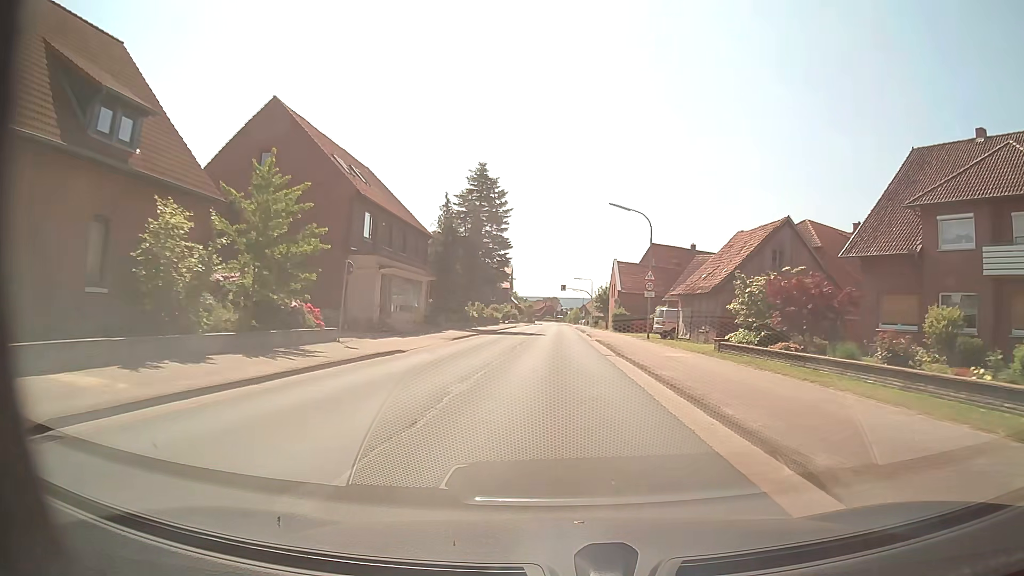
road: secondary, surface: asphalt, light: Day
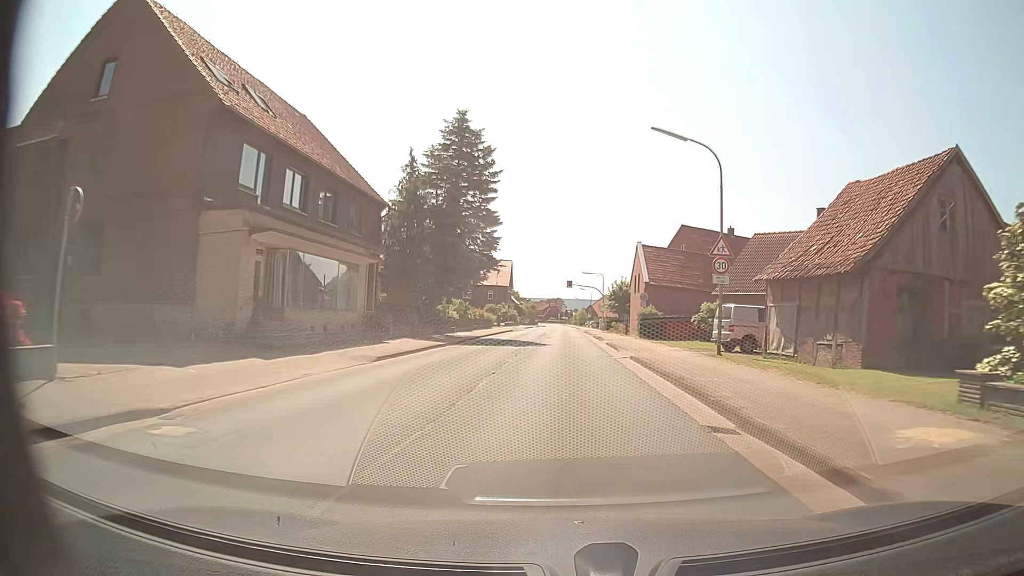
(-0.1, +16.0) m; 0°
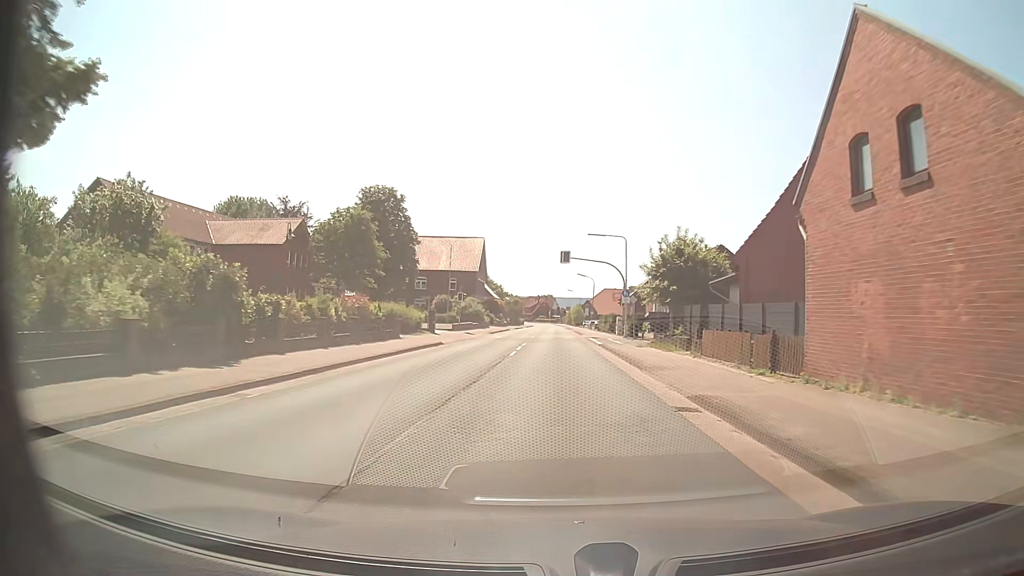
(+0.5, +39.9) m; +1°
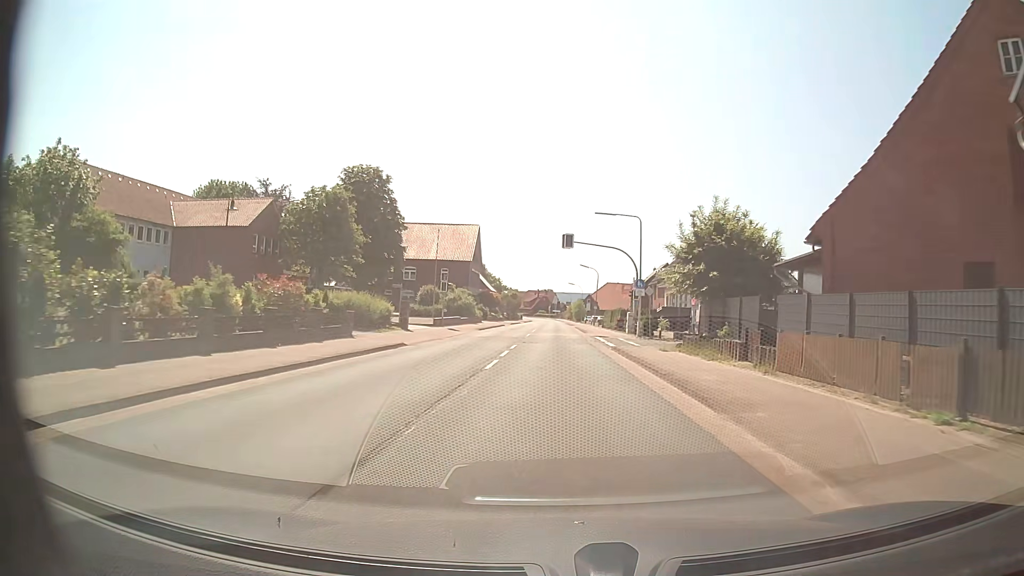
(0.0, +8.2) m; -1°
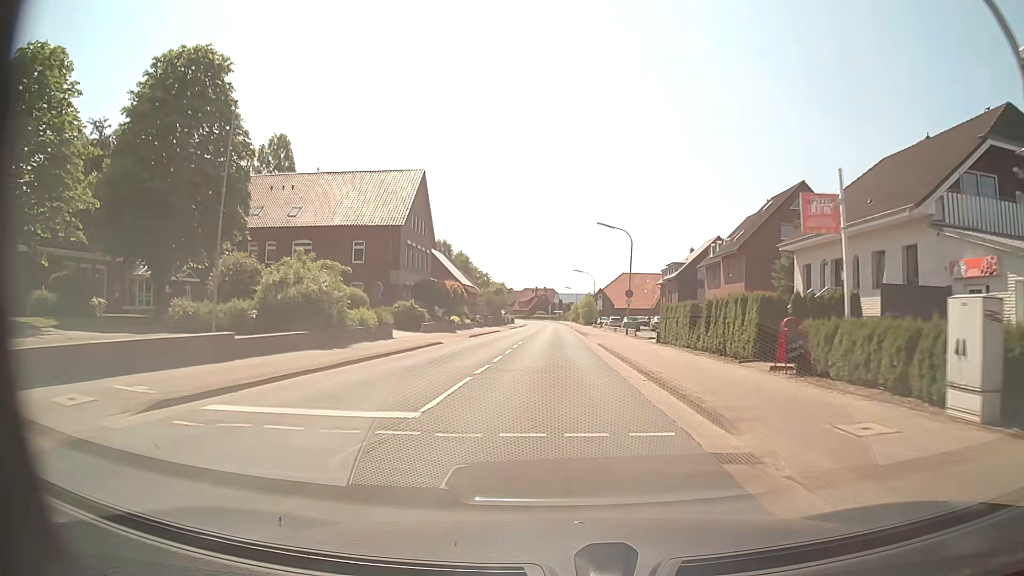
(+0.4, +40.6) m; 0°
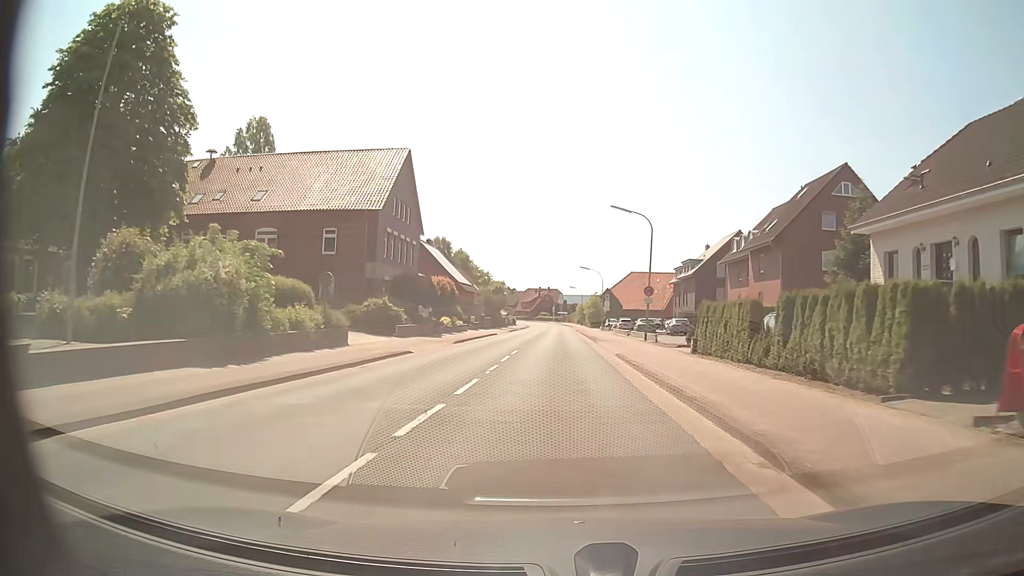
(0.0, +8.1) m; 0°
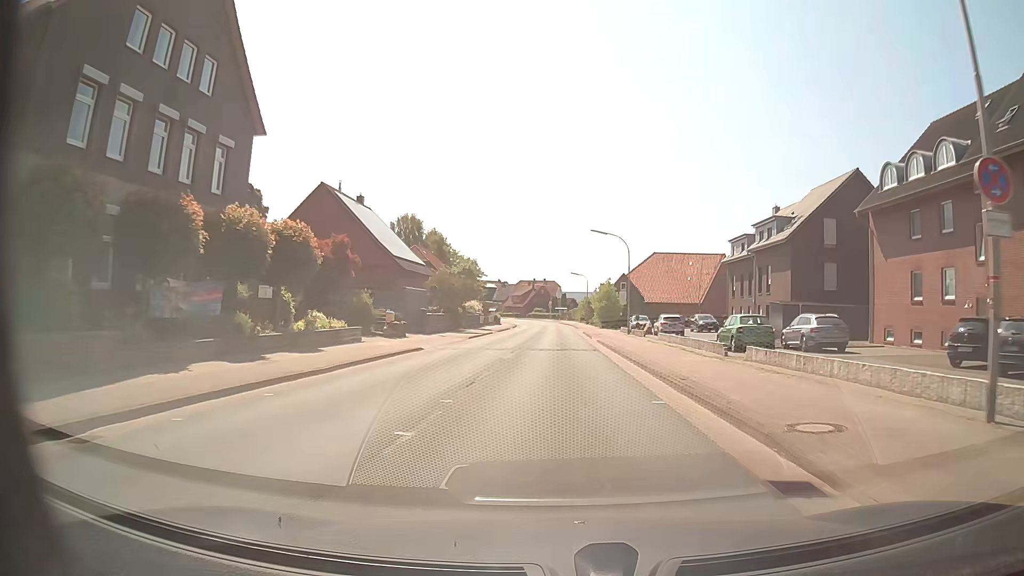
(0.0, +32.6) m; 0°
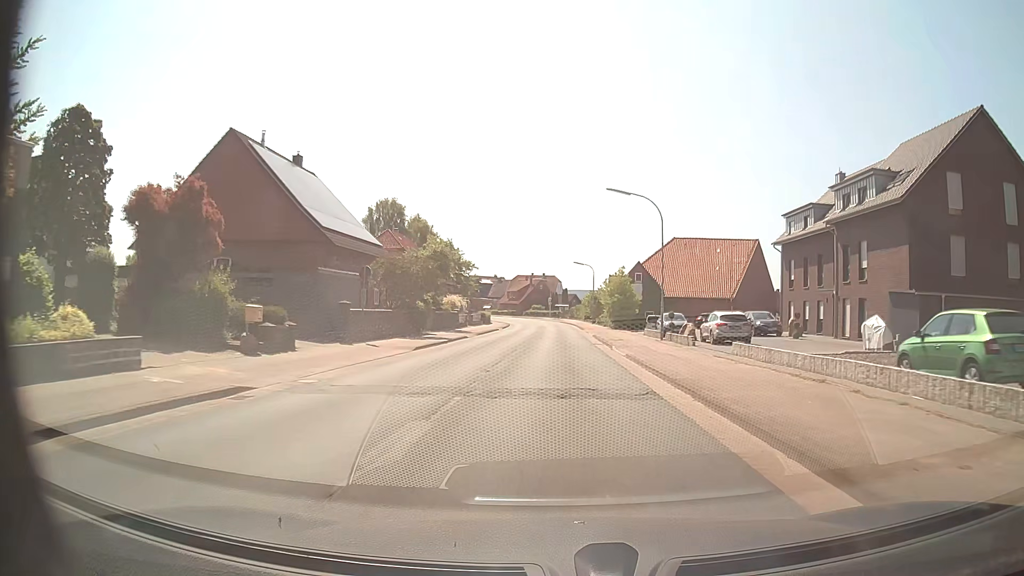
(0.0, +16.0) m; 0°
(0, +10) (0, +20) (0, +30) (0, +40) (0, +50) (0, +60) (0, +70) (-1, +80) (-1, +90) (-2, +100) m
